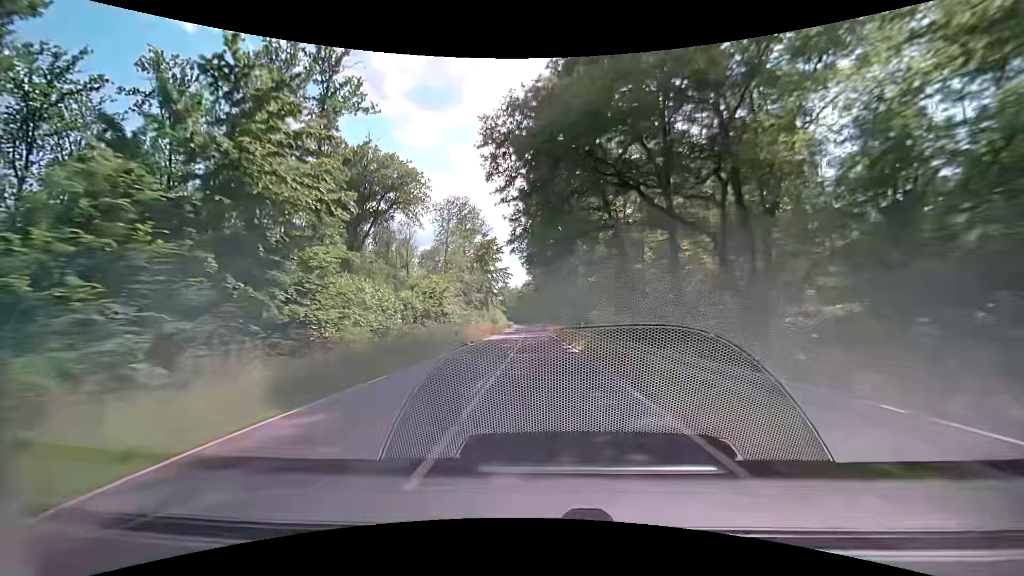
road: secondary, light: Day
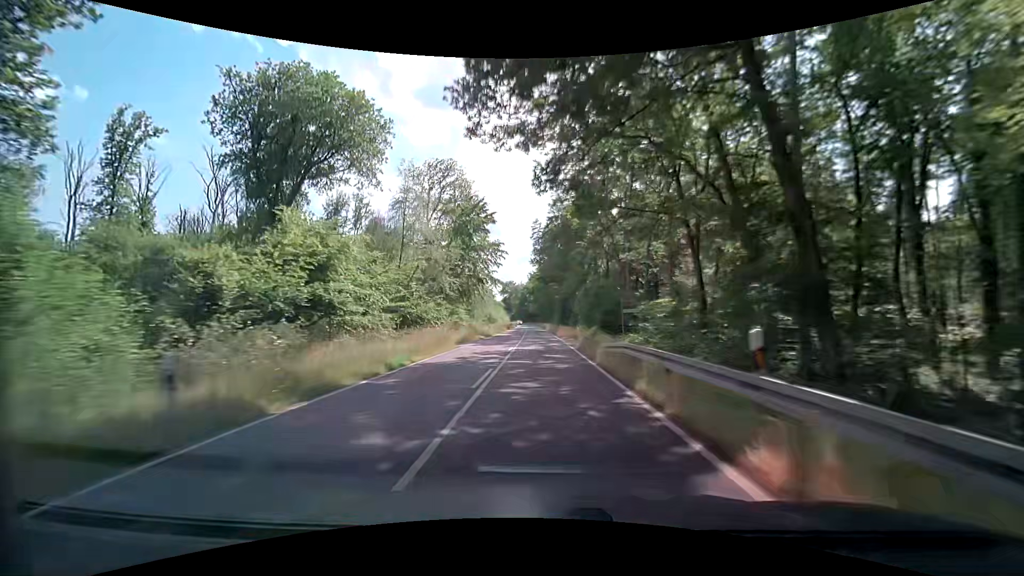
(0.0, +23.2) m; -1°
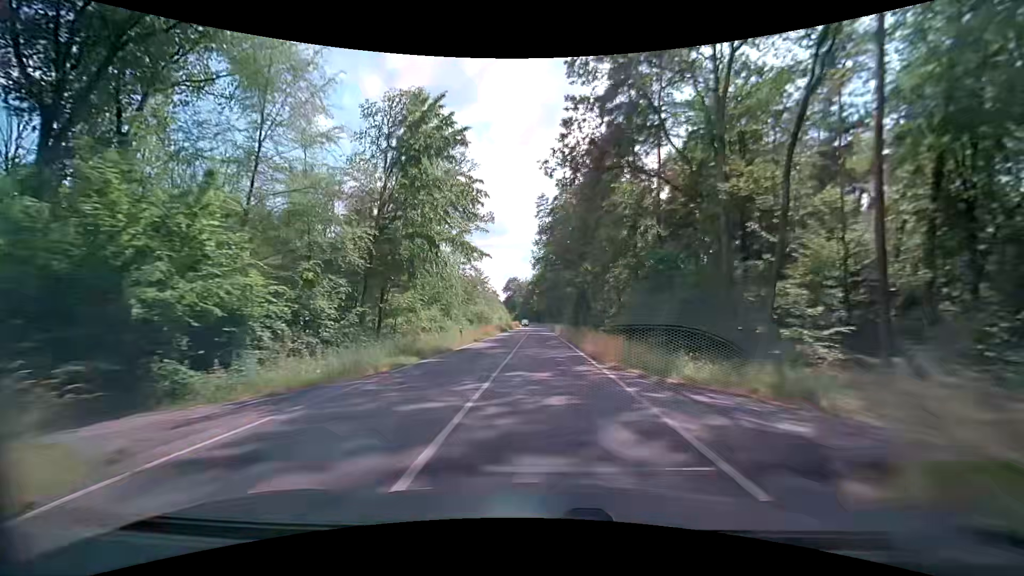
(-0.2, +23.8) m; -1°
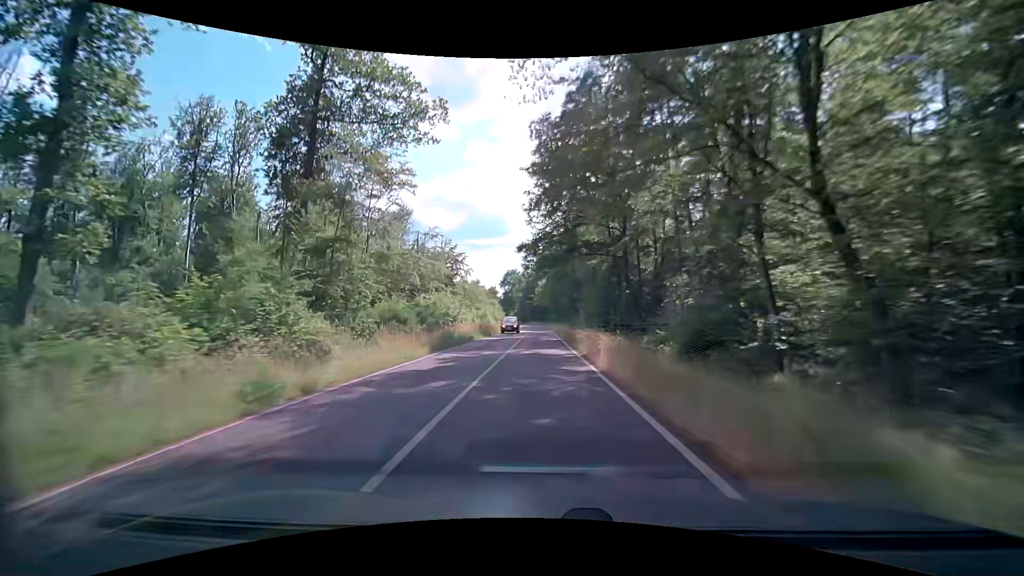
(+0.3, +36.0) m; +1°
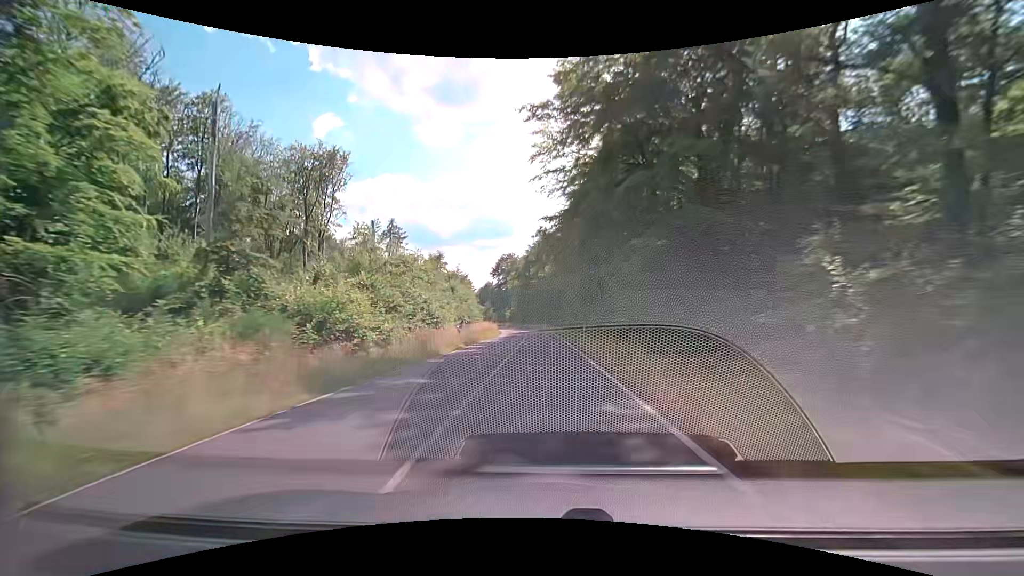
(-1.1, +59.5) m; -1°
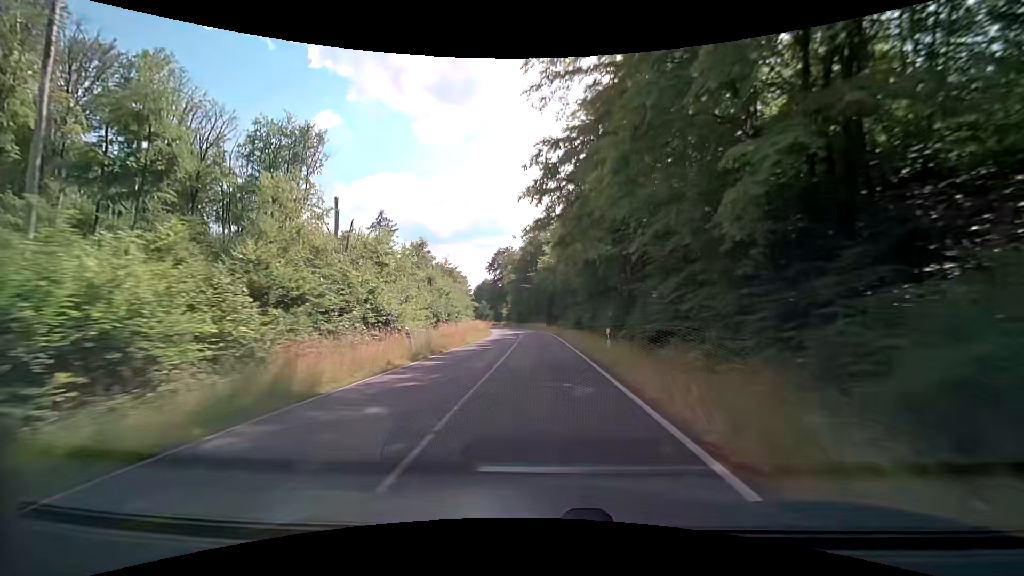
(-0.1, +11.9) m; -1°
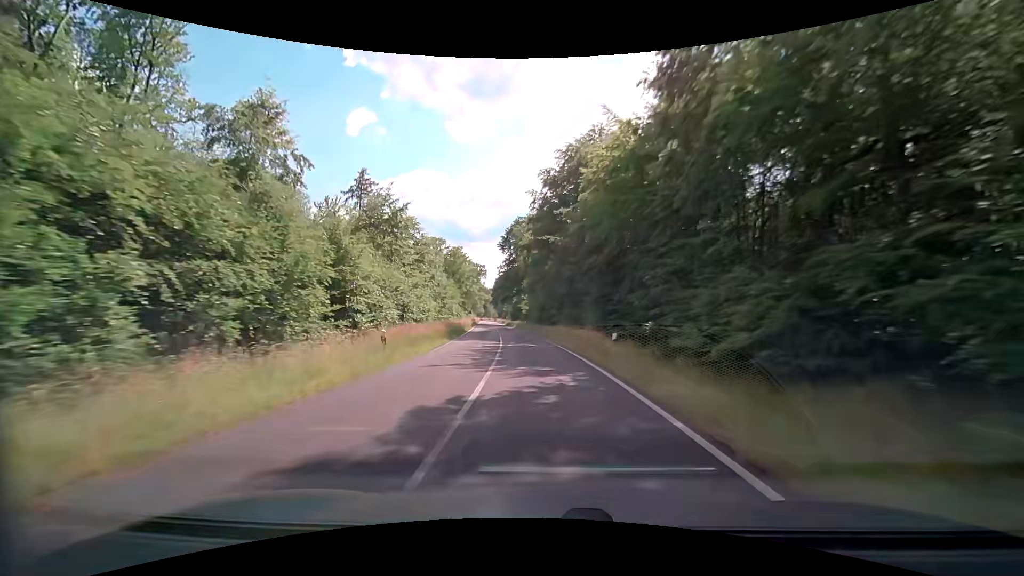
(-0.6, +47.0) m; -3°
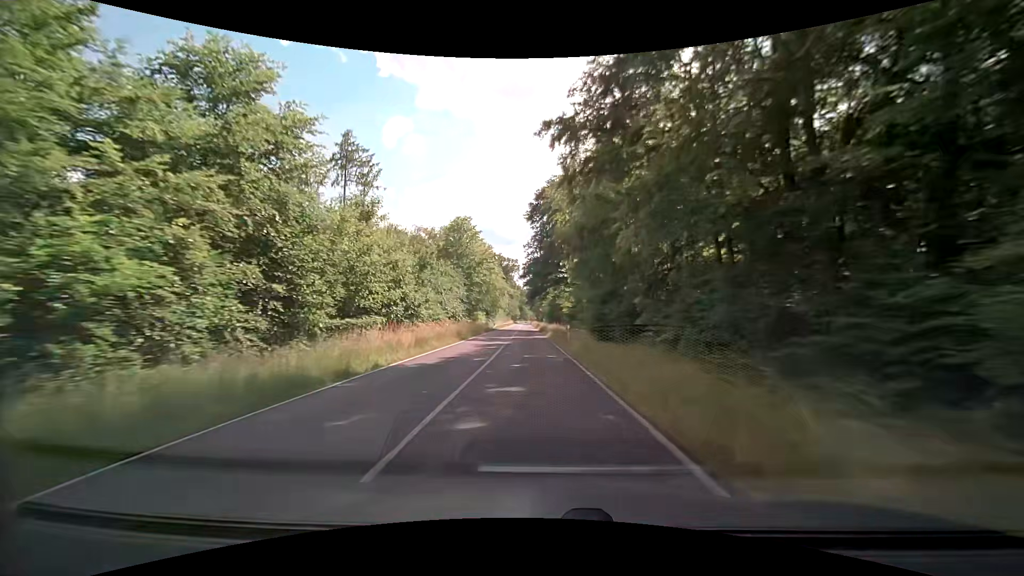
(-1.5, +34.0) m; -5°
(0, +10) (0, +20) (-1, +30) (-1, +40) (-2, +50) (-2, +60) (-3, +70) (-3, +80) (-4, +90) (-4, +100) m
